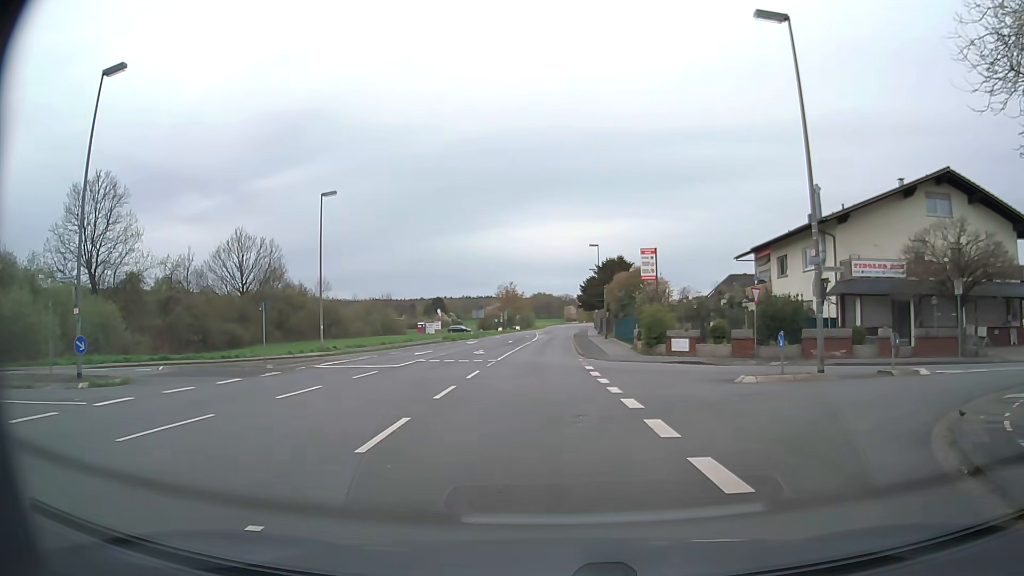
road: unclassified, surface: asphalt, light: Day
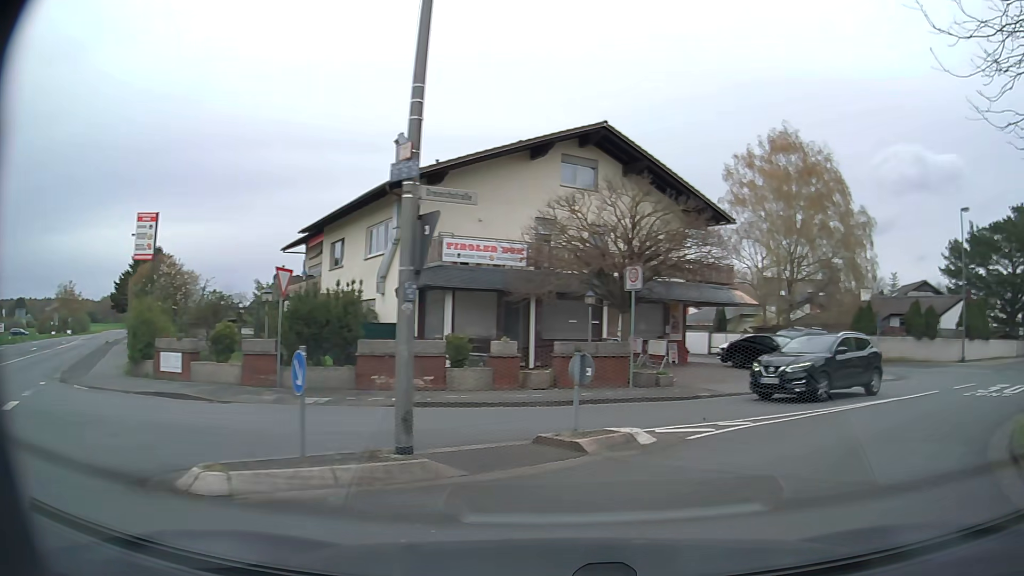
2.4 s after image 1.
(+2.6, +10.9) m; +36°
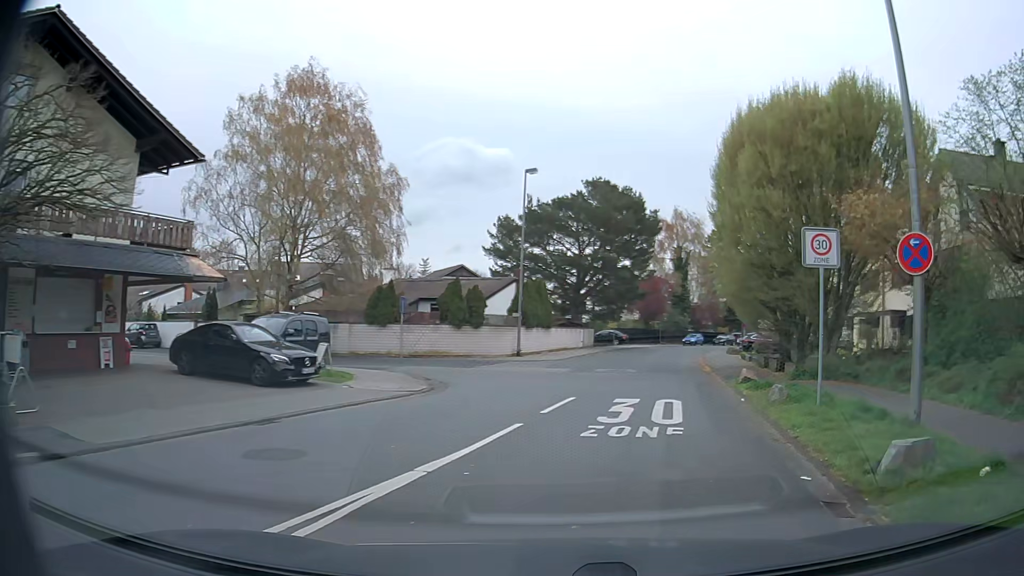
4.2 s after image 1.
(+3.5, +9.0) m; +41°
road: residential
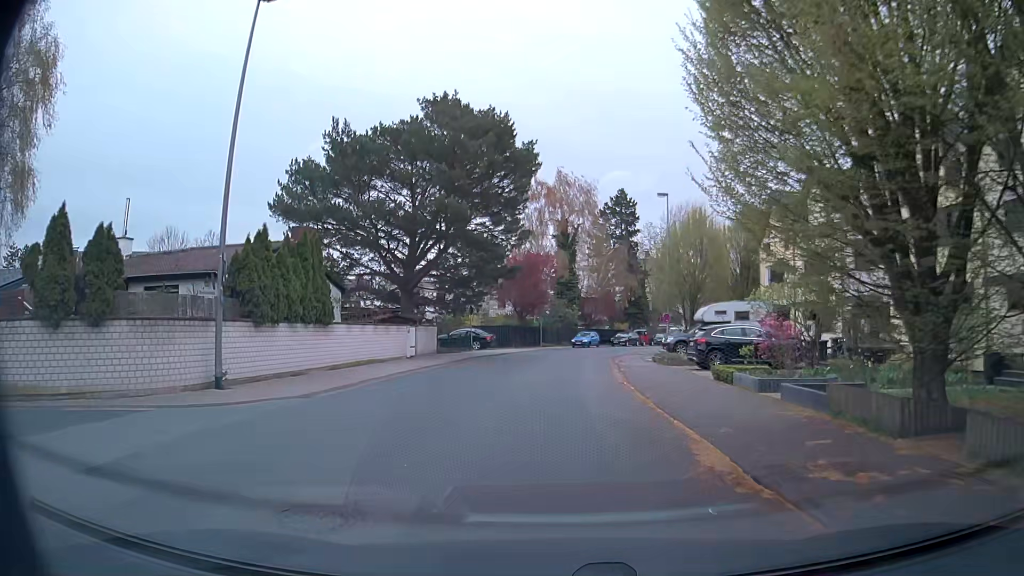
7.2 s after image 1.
(+3.5, +21.0) m; +11°
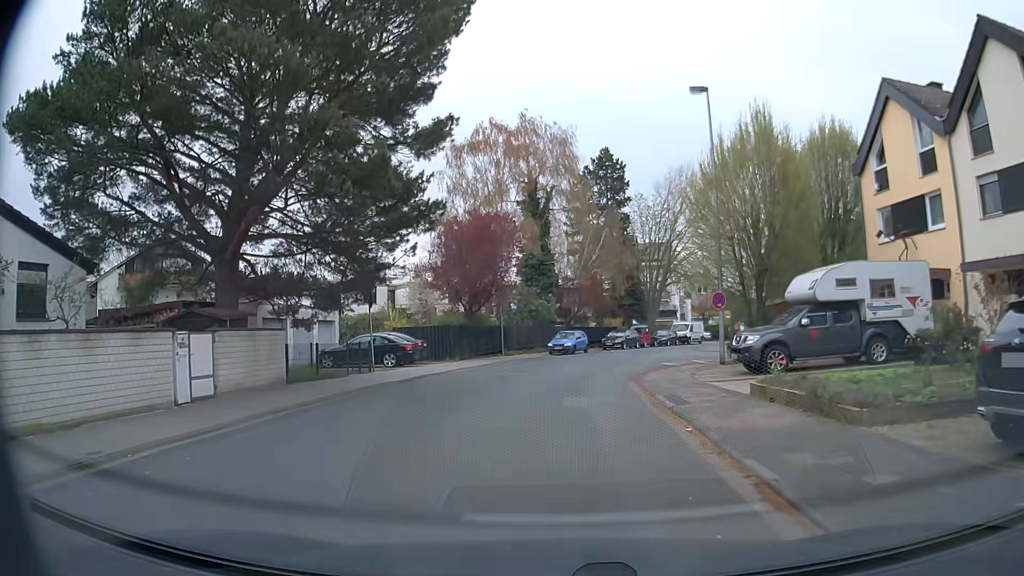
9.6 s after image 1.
(+0.4, +19.0) m; +3°
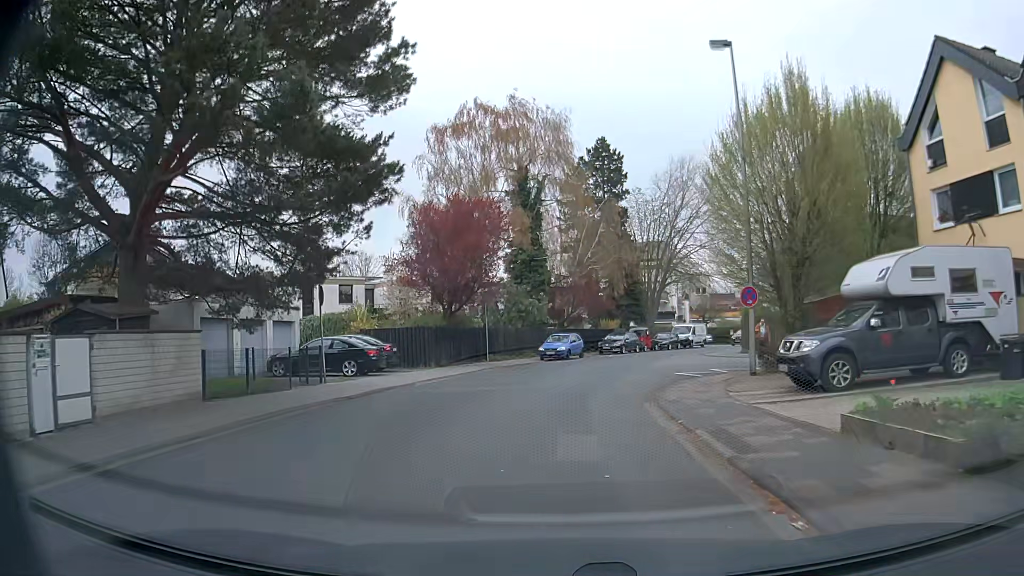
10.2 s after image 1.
(0.0, +4.6) m; 0°
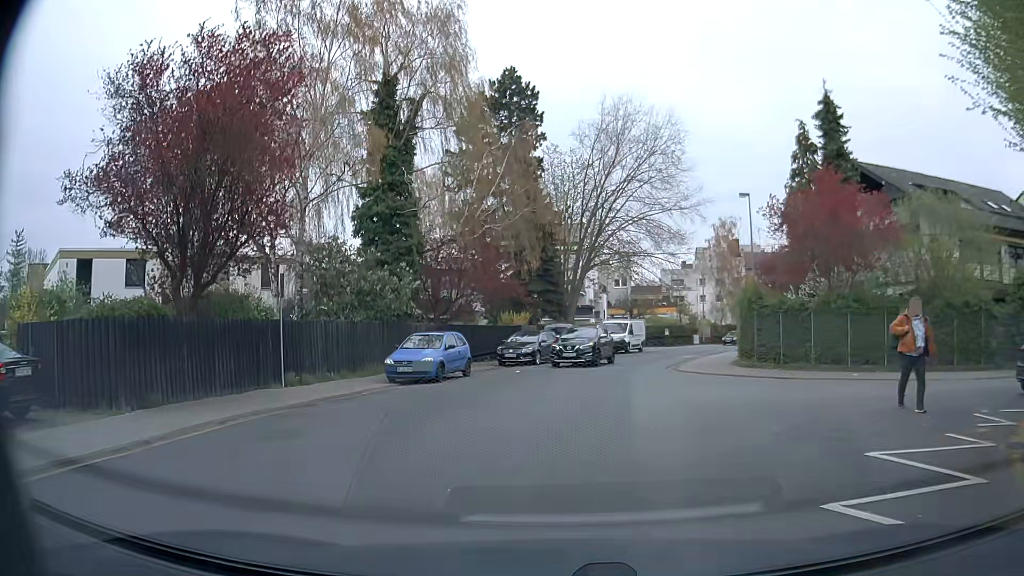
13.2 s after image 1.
(+0.7, +16.7) m; +7°
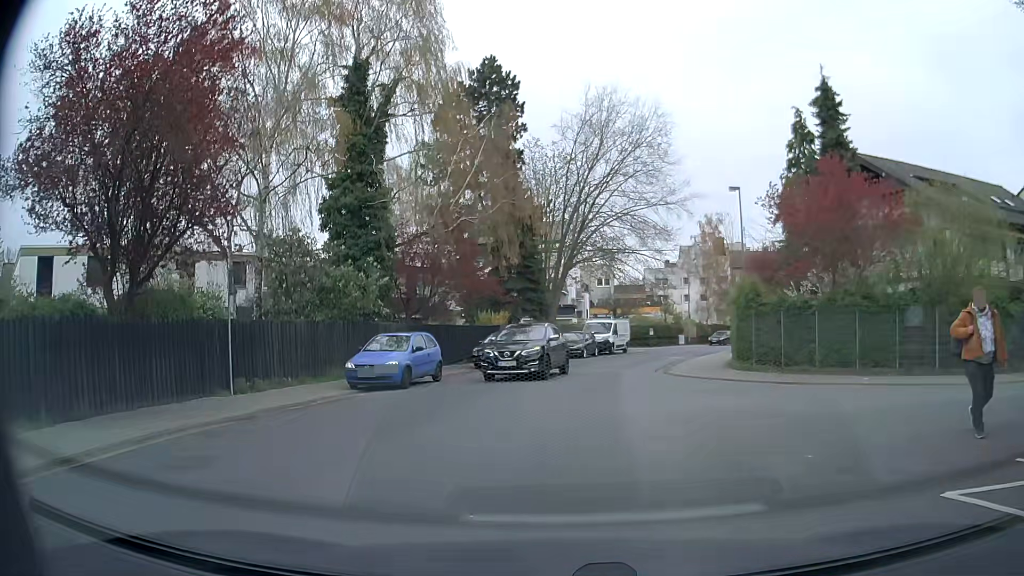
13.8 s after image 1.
(0.0, +1.9) m; 0°
(+1, +10) (+2, +20) (+4, +30) (+8, +39) (+11, +48) (+16, +57) (+22, +65) (+29, +73) (+36, +79) (+44, +86) m
